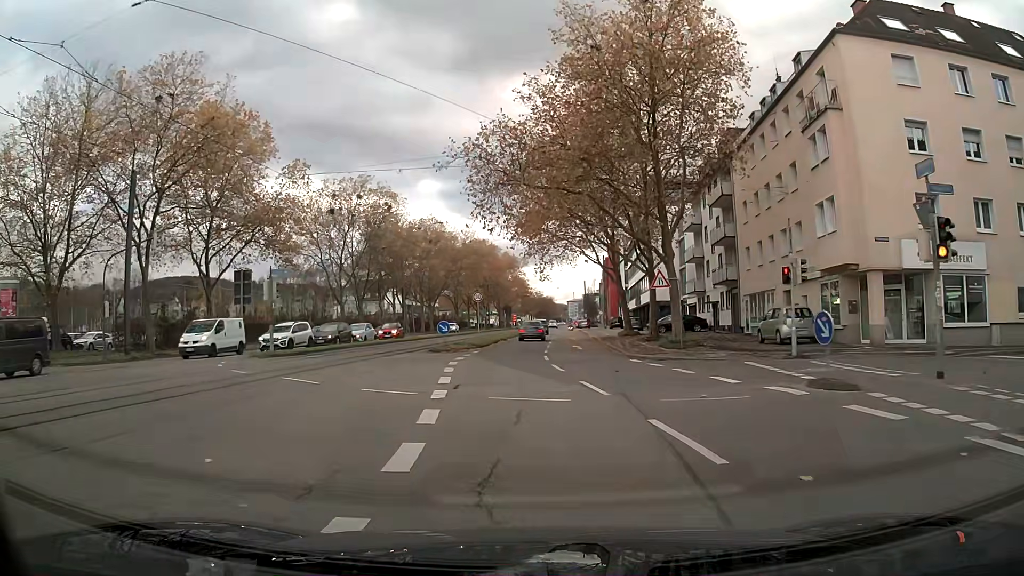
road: primary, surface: asphalt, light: Day
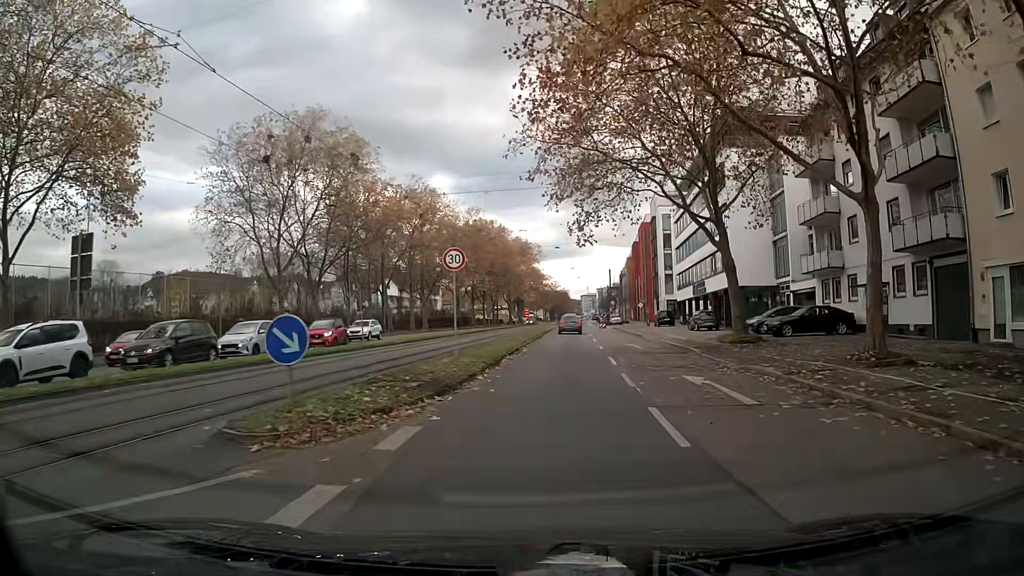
(-0.4, +23.0) m; +1°
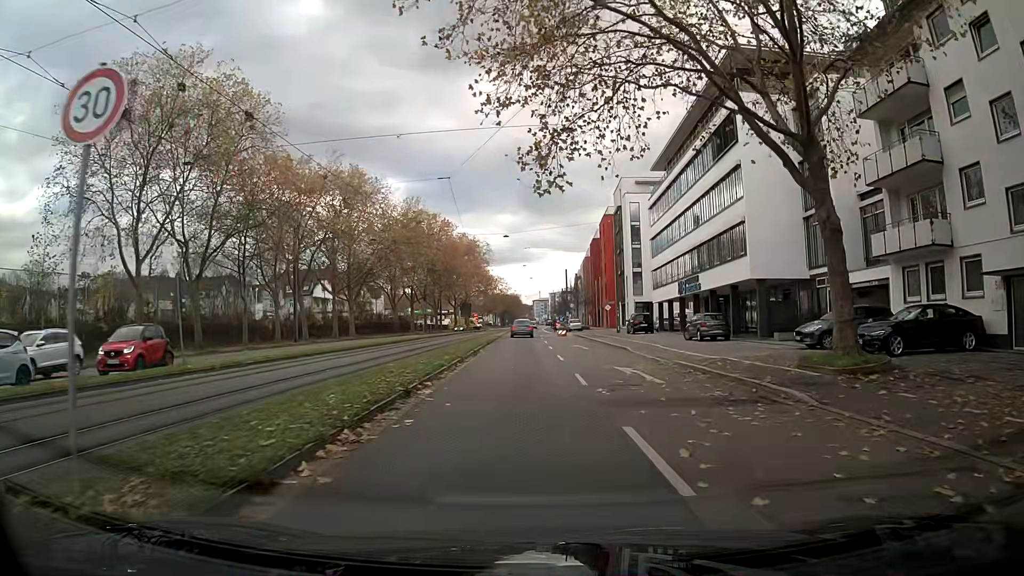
(+0.4, +13.9) m; +2°
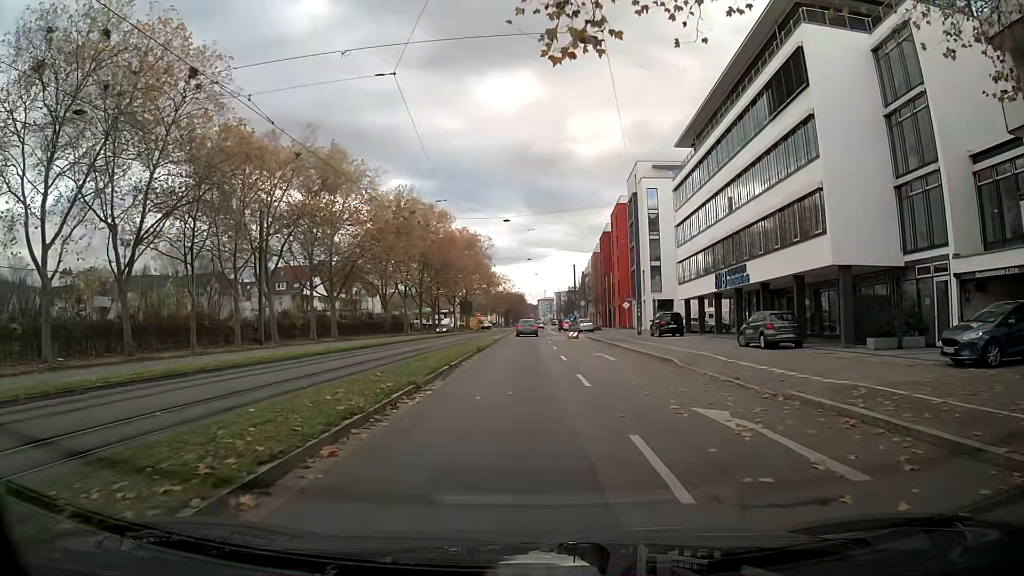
(0.0, +9.2) m; 0°
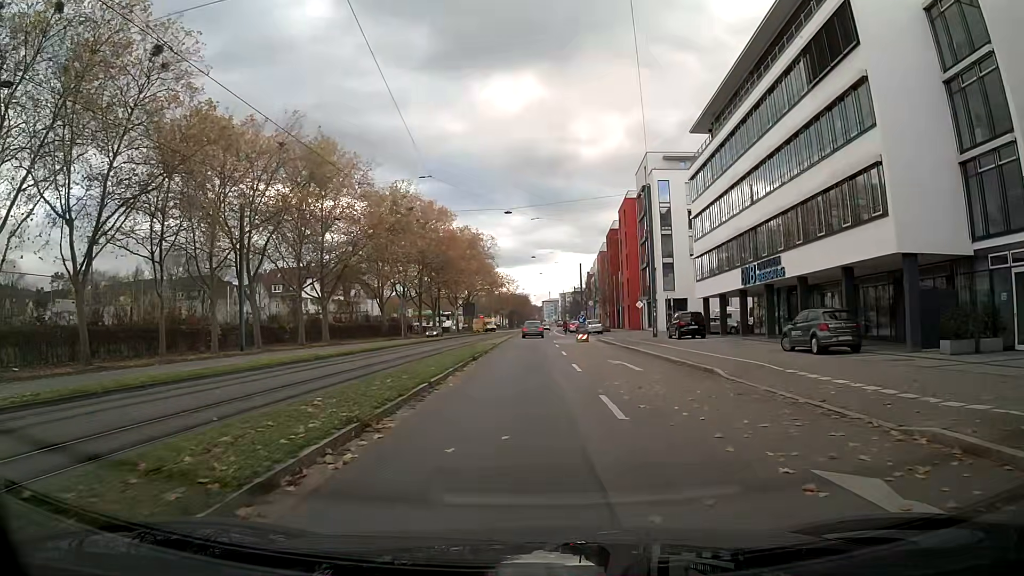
(0.0, +4.6) m; 0°
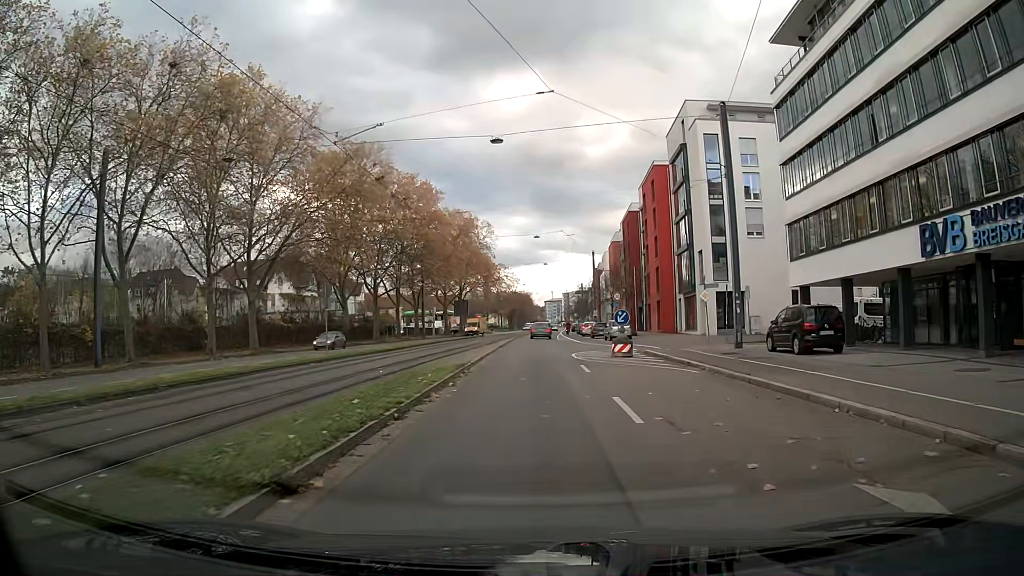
(-0.1, +18.4) m; -1°
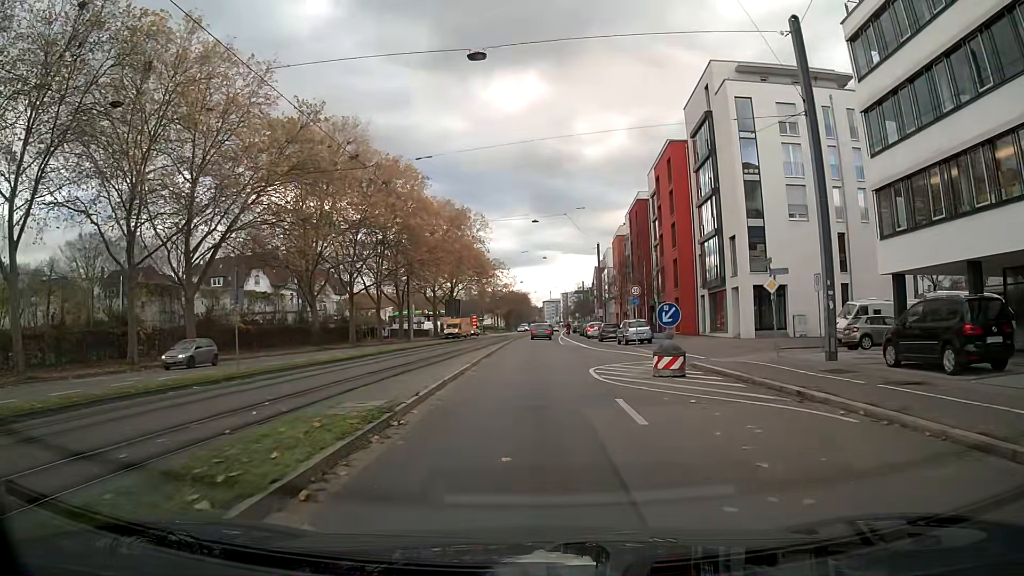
(0.0, +9.2) m; +1°
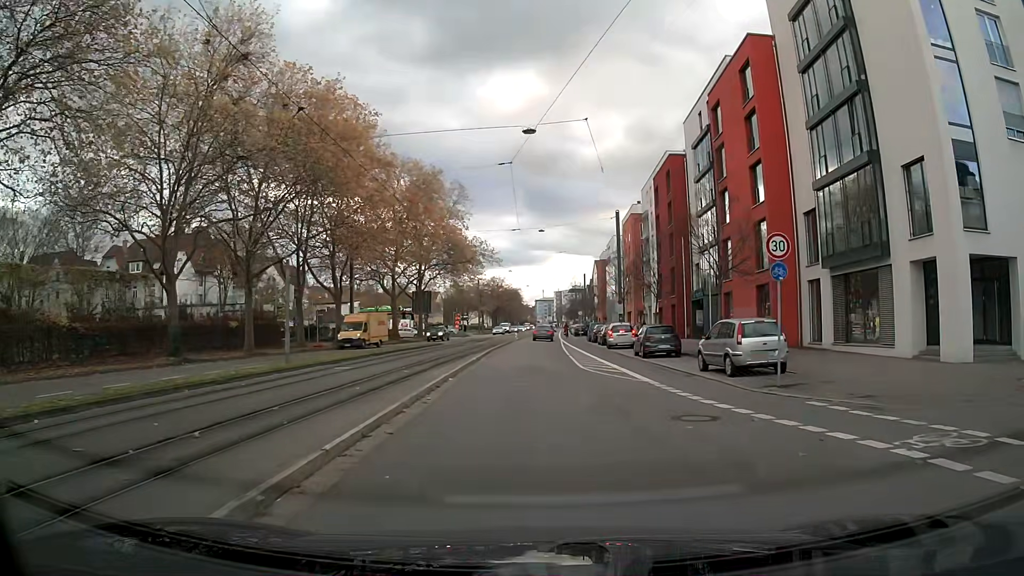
(0.0, +23.1) m; +1°
